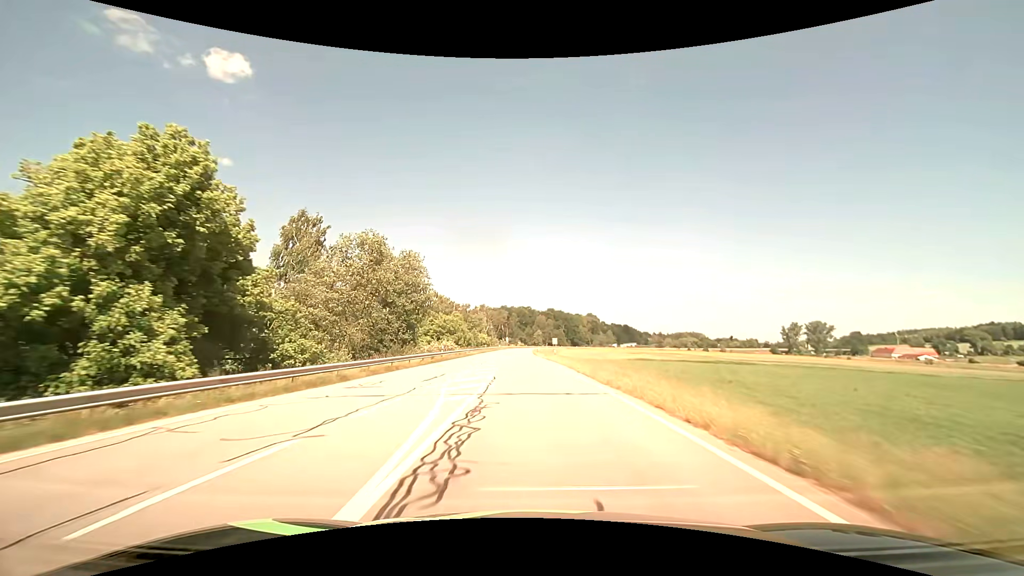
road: secondary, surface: asphalt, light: Day
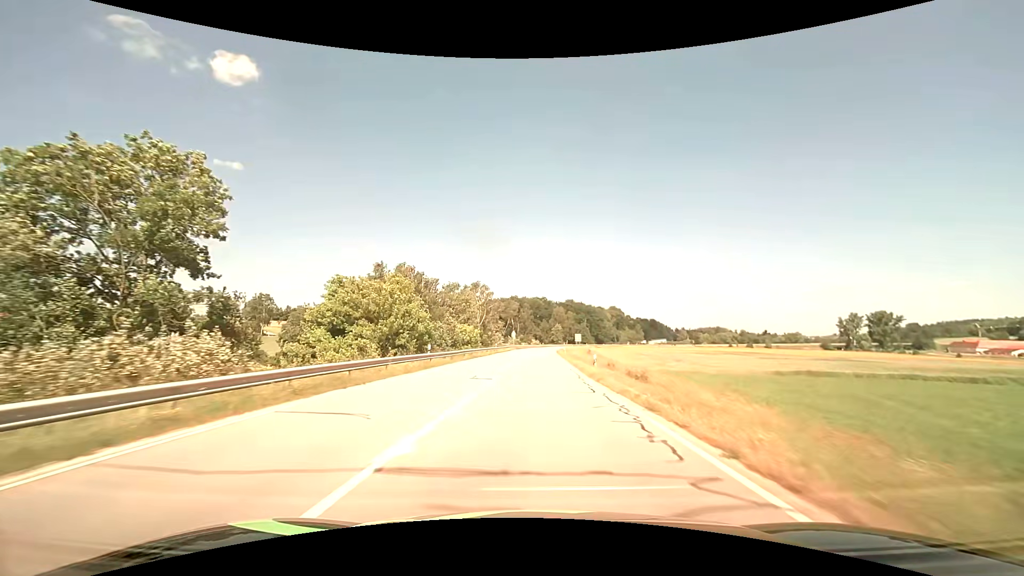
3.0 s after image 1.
(-1.4, +61.2) m; -2°
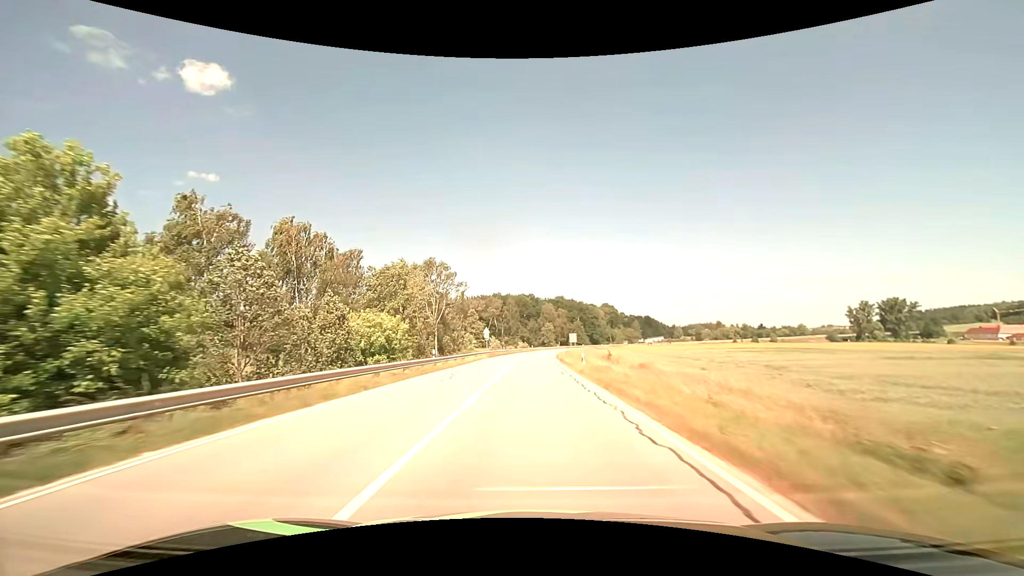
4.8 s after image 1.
(+0.5, +37.2) m; +1°
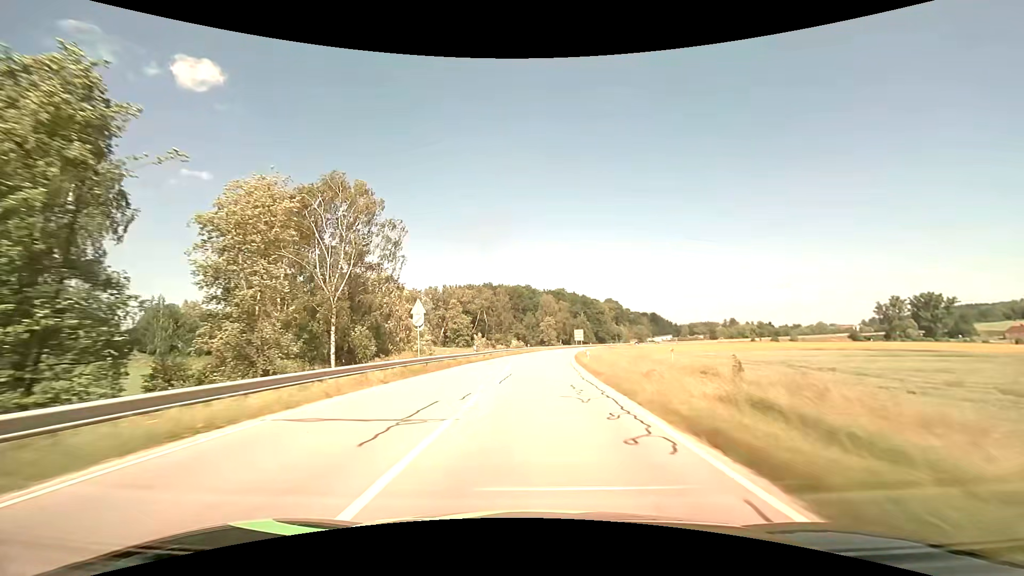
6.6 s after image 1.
(+0.1, +37.6) m; 0°
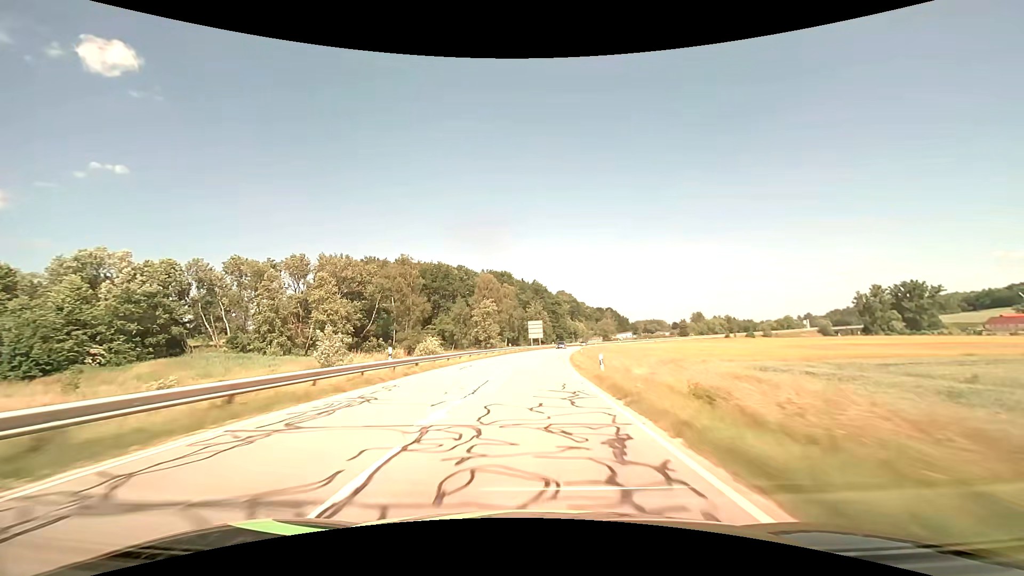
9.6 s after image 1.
(+3.3, +63.3) m; +6°
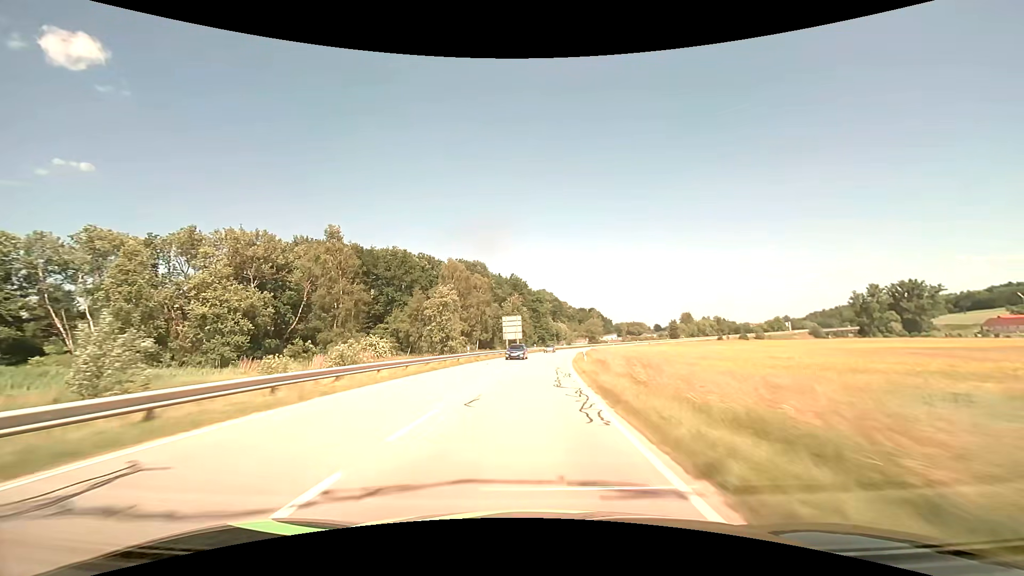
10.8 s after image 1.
(+0.6, +25.8) m; +3°
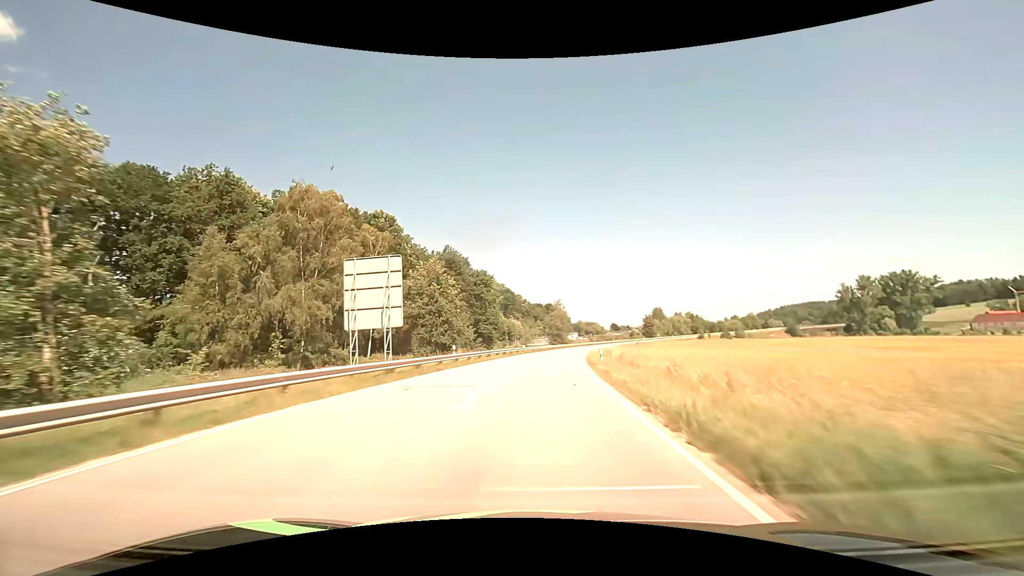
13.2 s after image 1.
(+2.3, +52.1) m; +5°
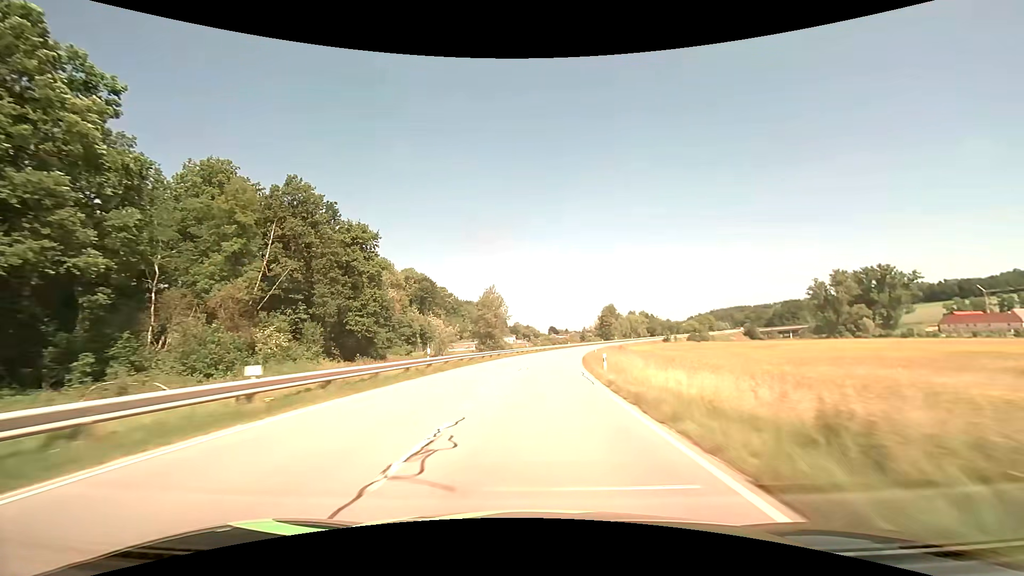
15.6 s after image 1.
(+3.5, +53.0) m; +7°
(0, +10) (0, +20) (+1, +30) (+2, +40) (+3, +50) (+4, +60) (+6, +70) (+7, +80) (+9, +89) (+12, +99) m
